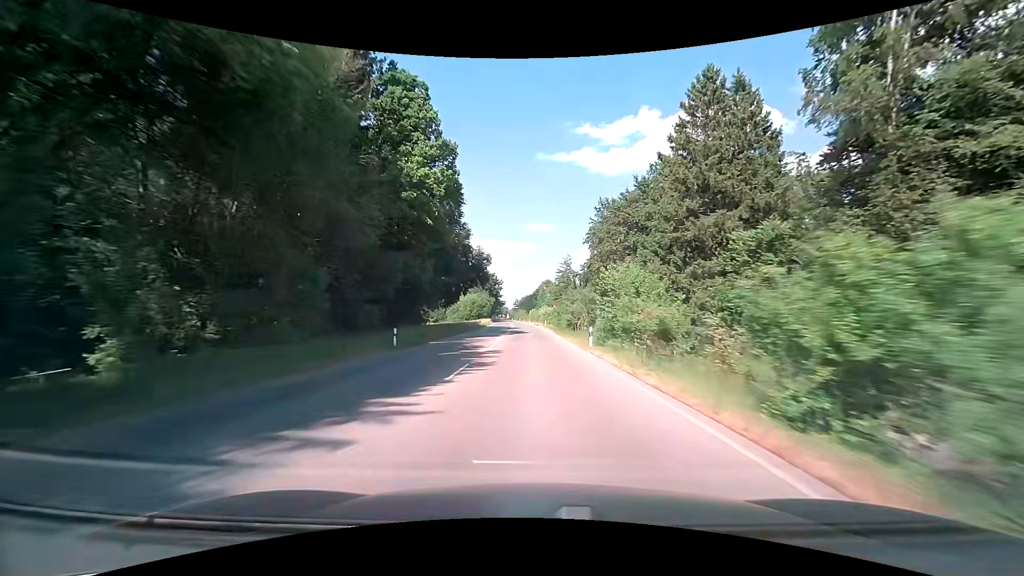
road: tertiary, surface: asphalt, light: Day
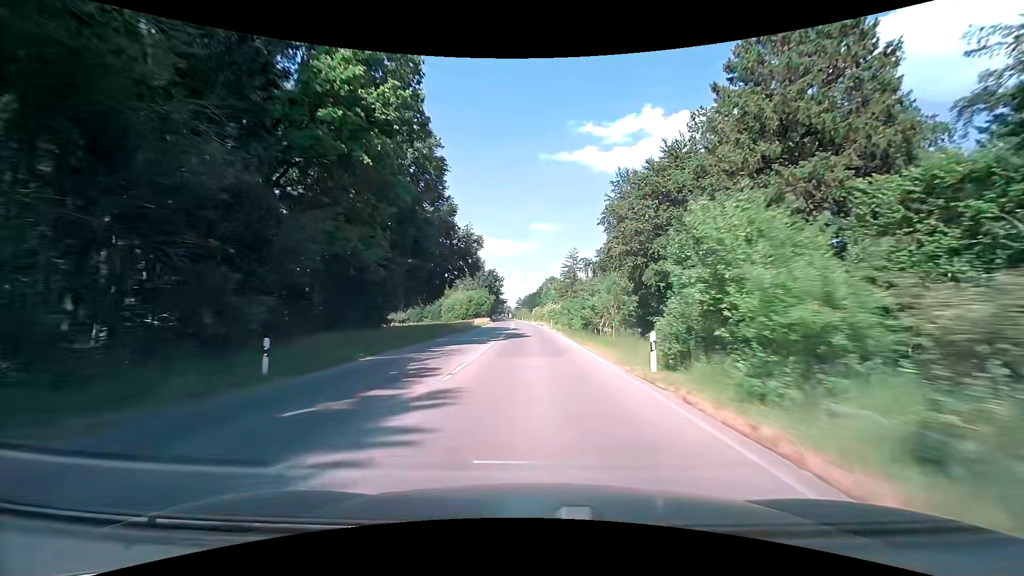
(-0.1, +12.5) m; 0°
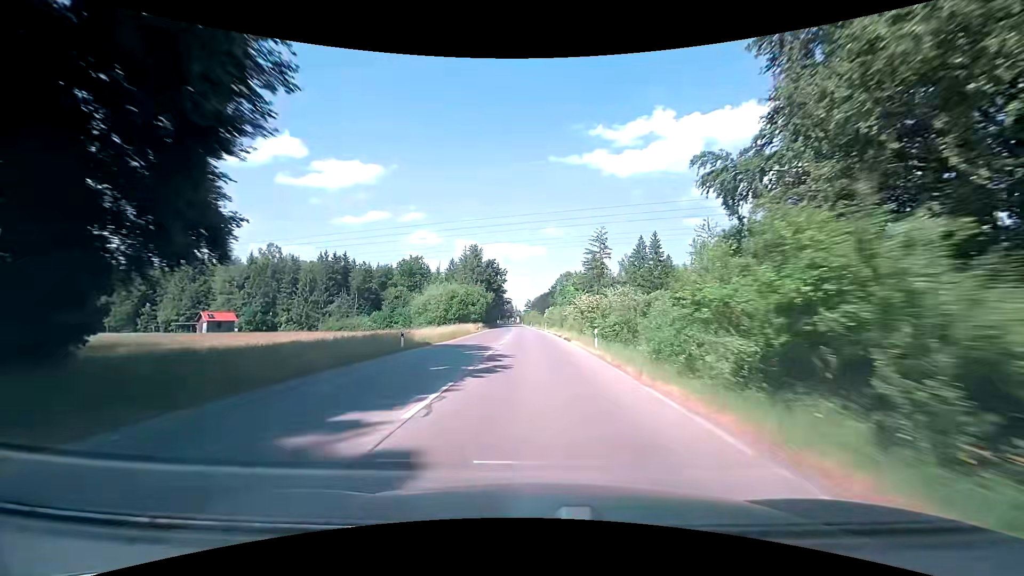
(-0.4, +37.6) m; -2°
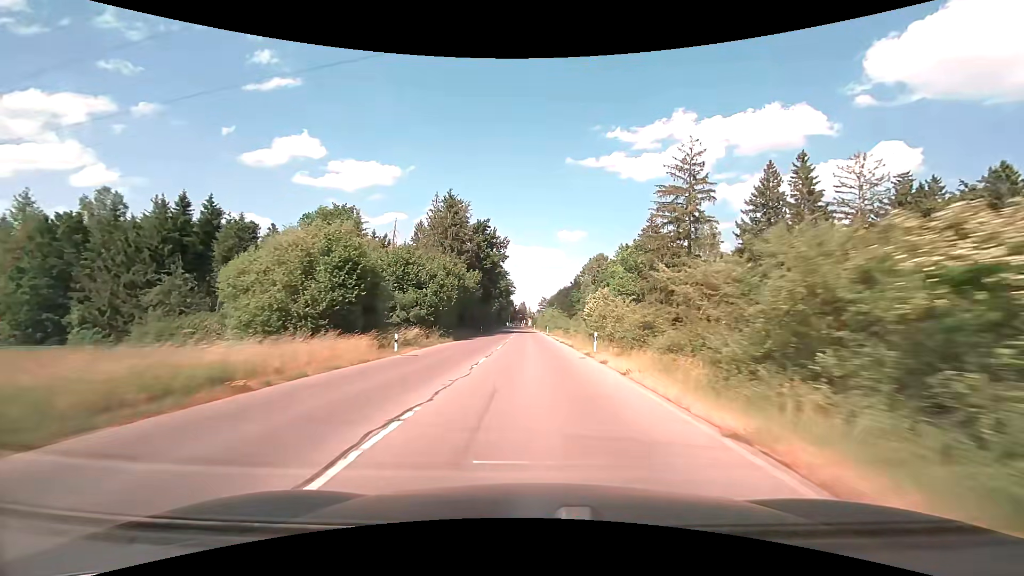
(-0.1, +50.0) m; -1°
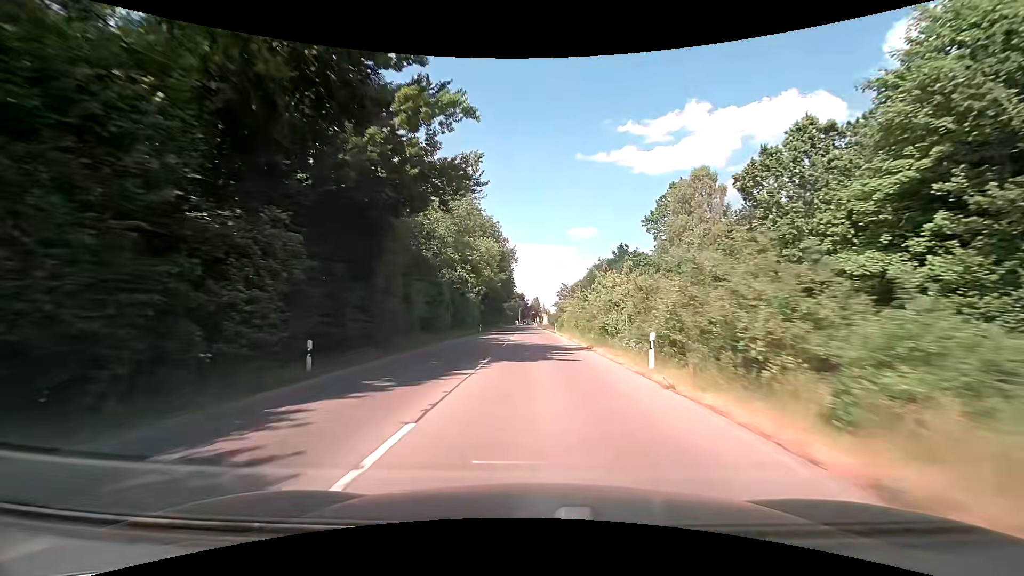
(-1.4, +60.3) m; -2°
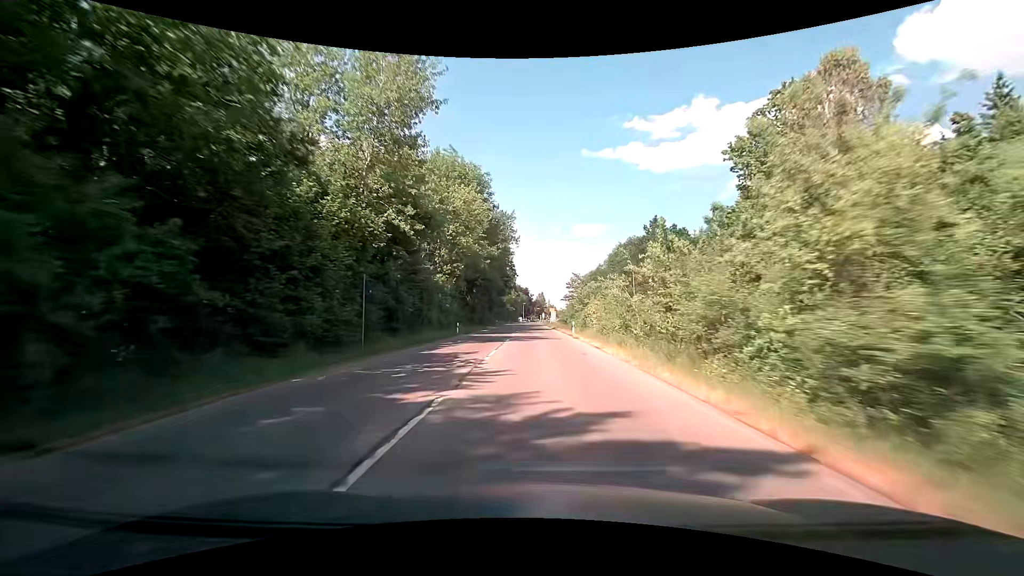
(-0.2, +22.3) m; -1°
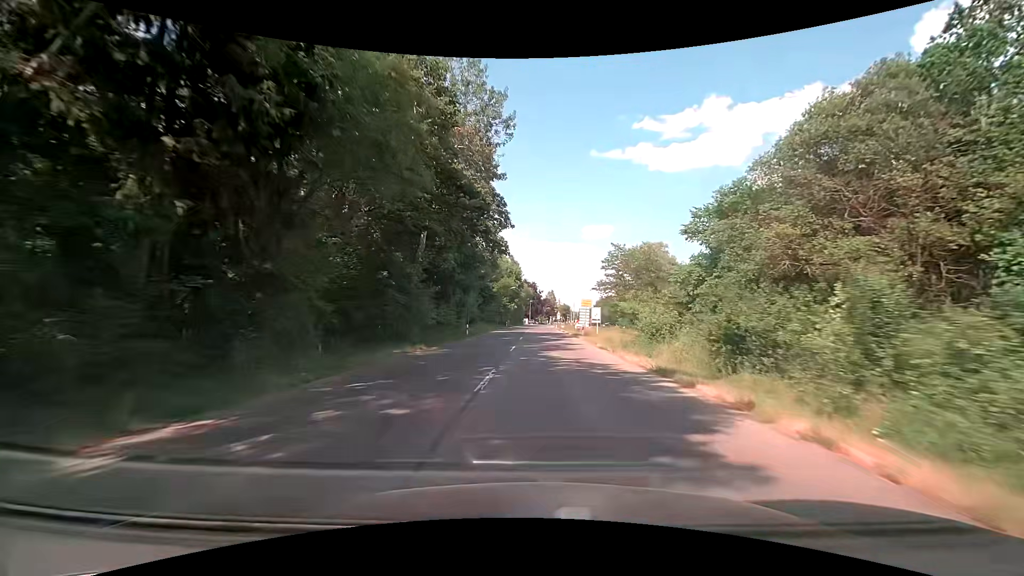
(-0.8, +49.5) m; -1°
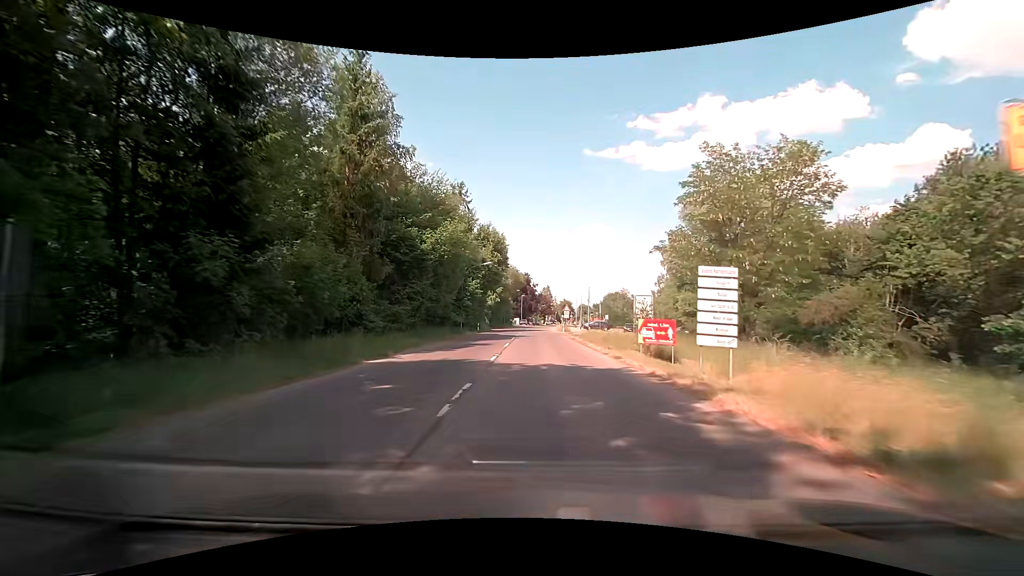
(+0.1, +39.7) m; +2°
(0, +10) (0, +20) (0, +30) (-1, +40) (-1, +50) (-1, +60) (-1, +70) (-1, +80) (-1, +90) (0, +100) m
